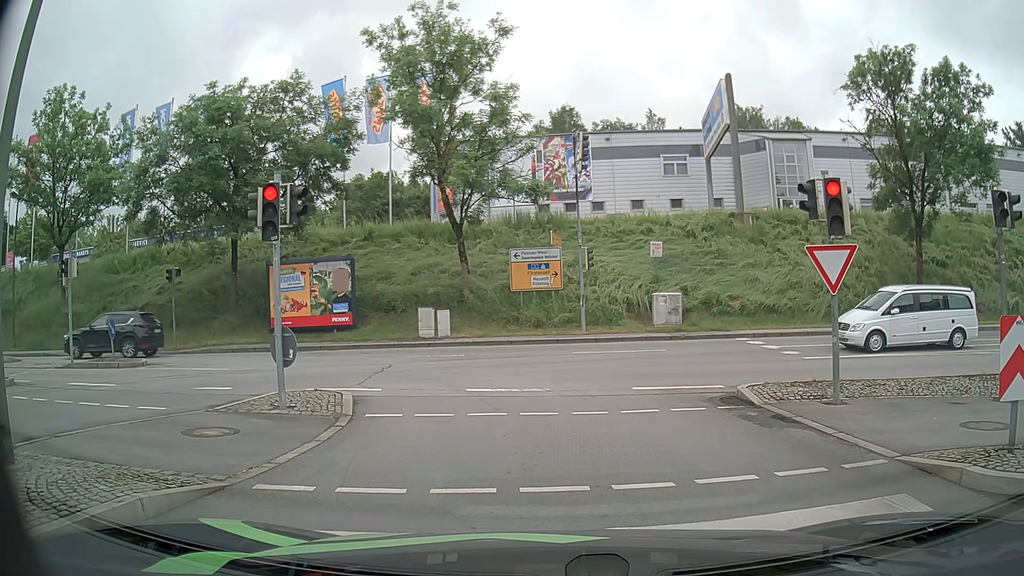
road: primary_link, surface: asphalt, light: Day
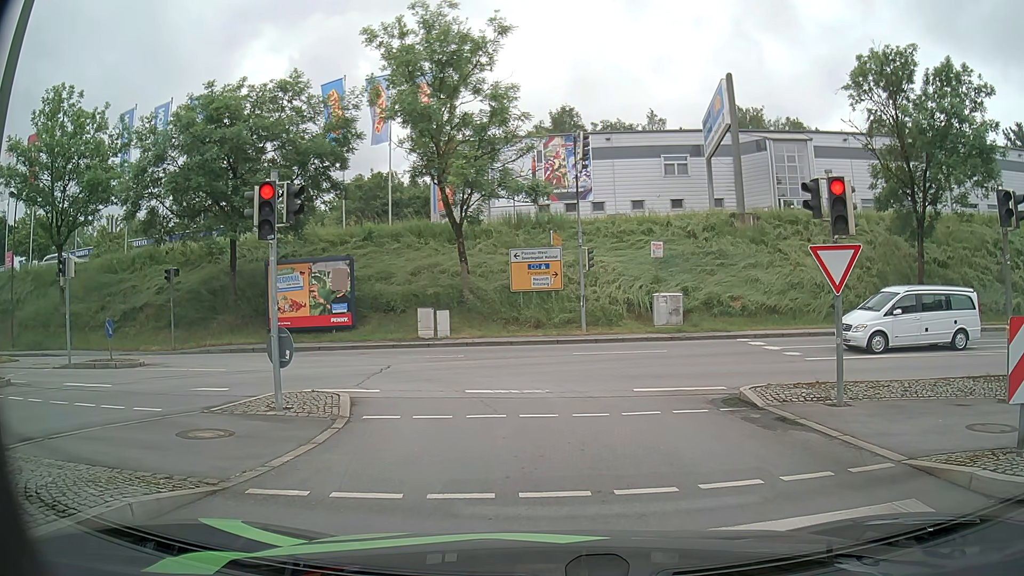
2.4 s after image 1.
(0.0, +0.1) m; 0°
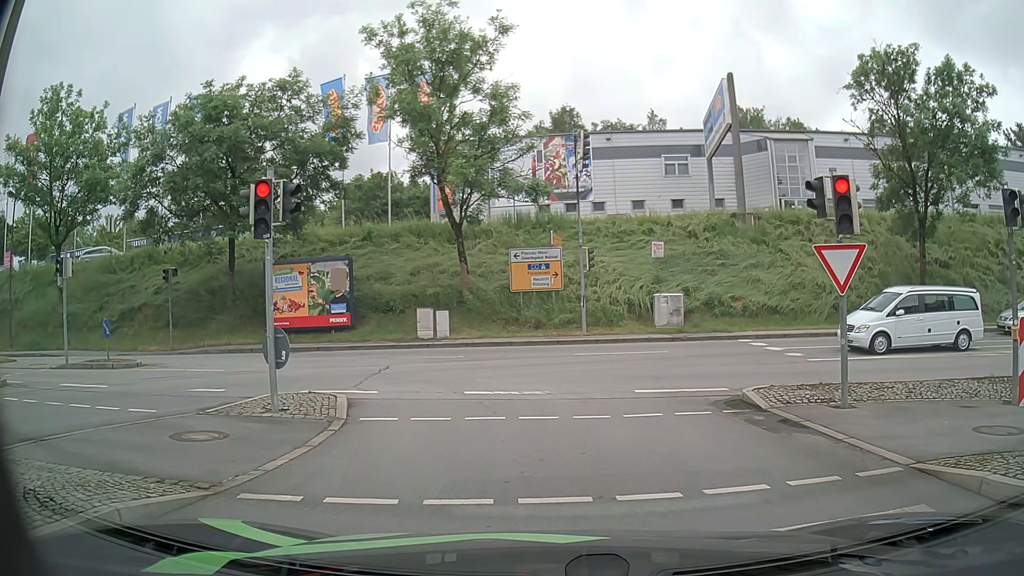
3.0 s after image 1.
(0.0, +0.2) m; 0°
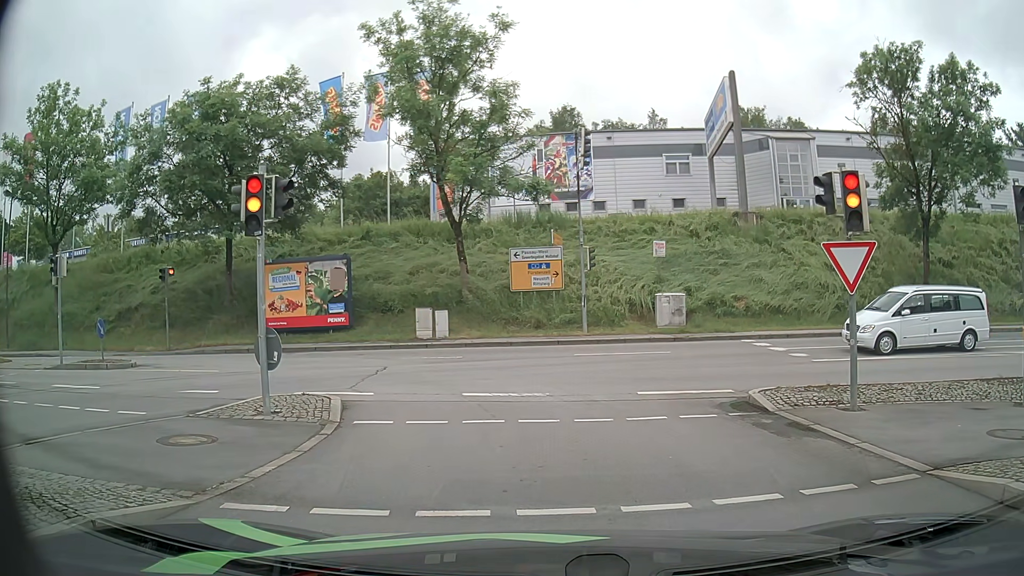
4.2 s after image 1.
(0.0, +0.3) m; 0°
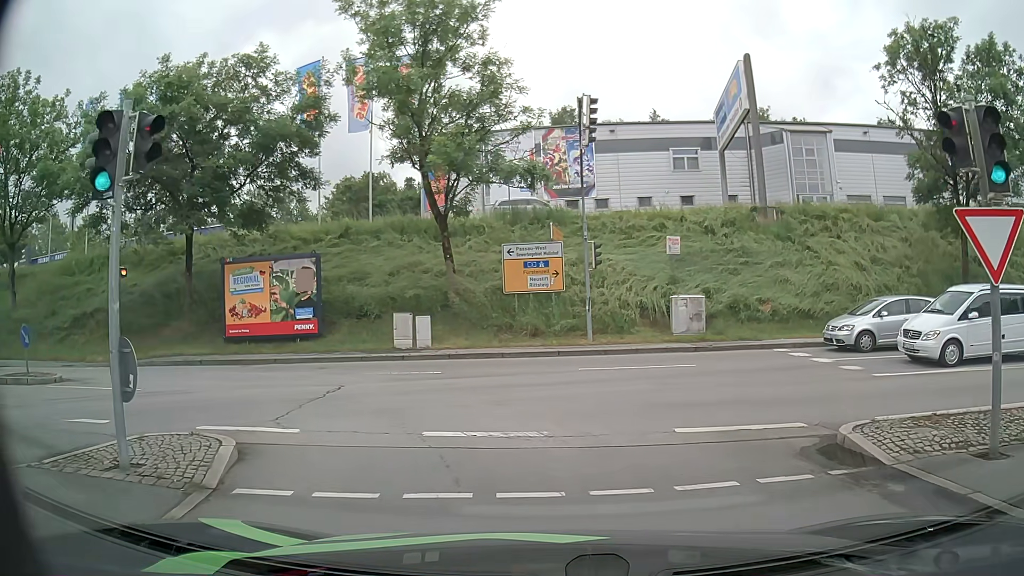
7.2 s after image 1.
(-0.1, +3.9) m; -1°
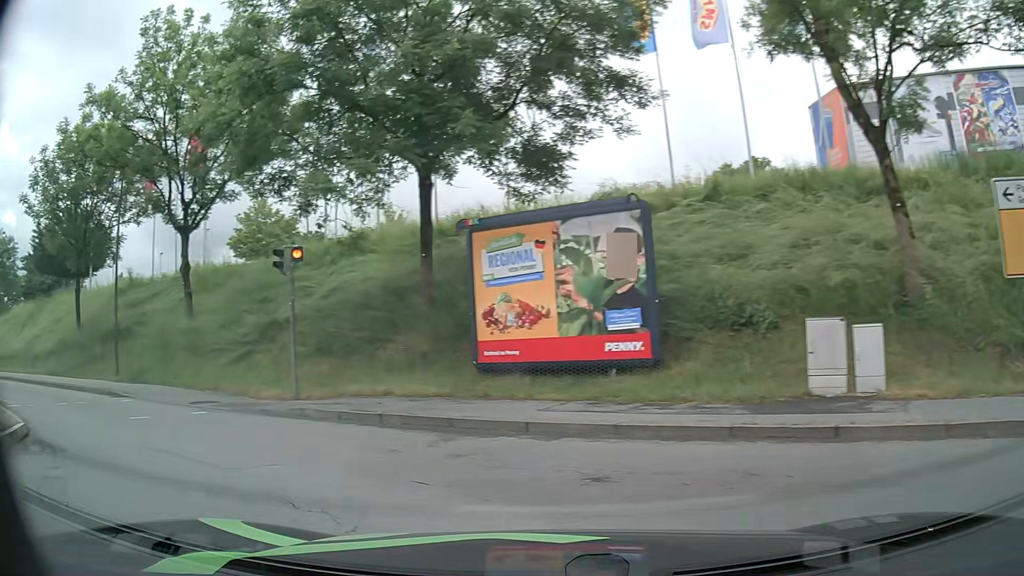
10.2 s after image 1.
(-2.1, +12.2) m; -34°
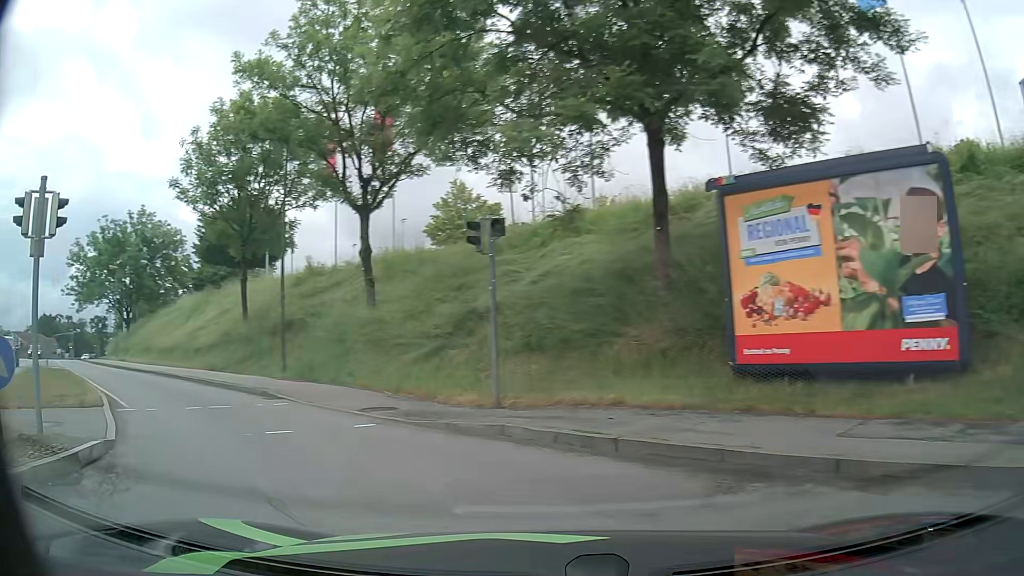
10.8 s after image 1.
(-0.5, +3.1) m; -19°
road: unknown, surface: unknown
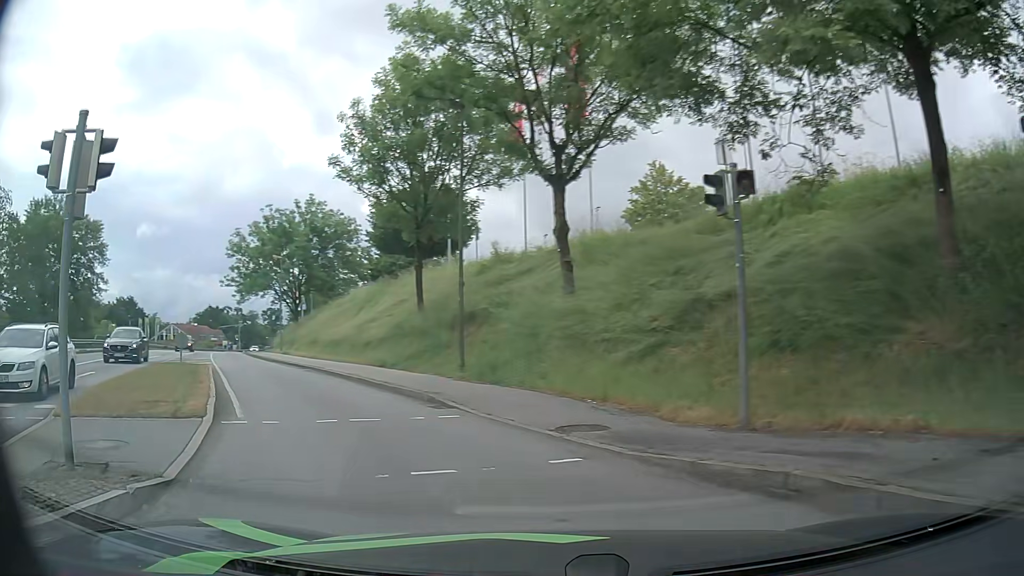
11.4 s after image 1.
(-0.5, +3.4) m; -15°
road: tertiary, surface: asphalt
